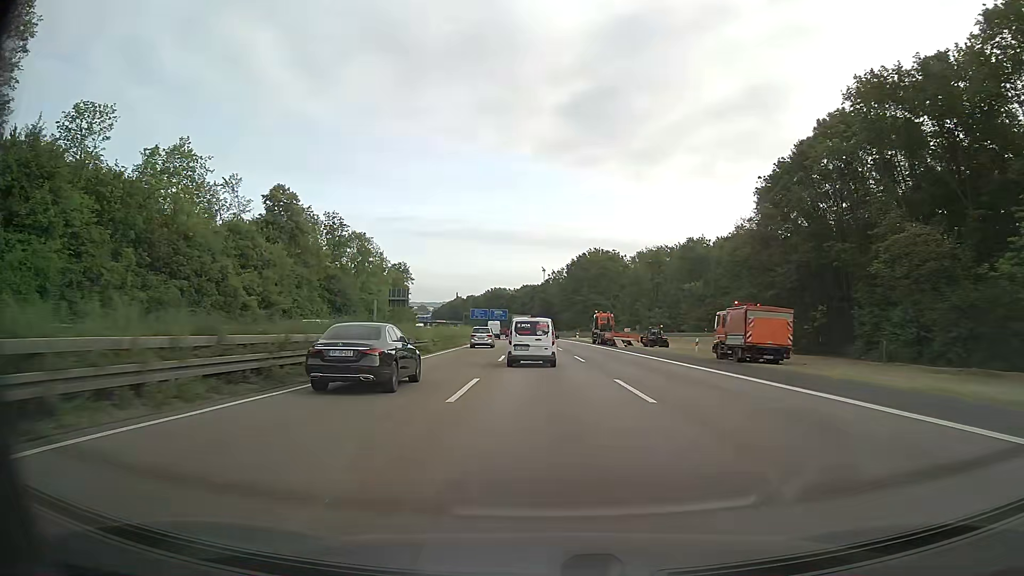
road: motorway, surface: asphalt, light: Day
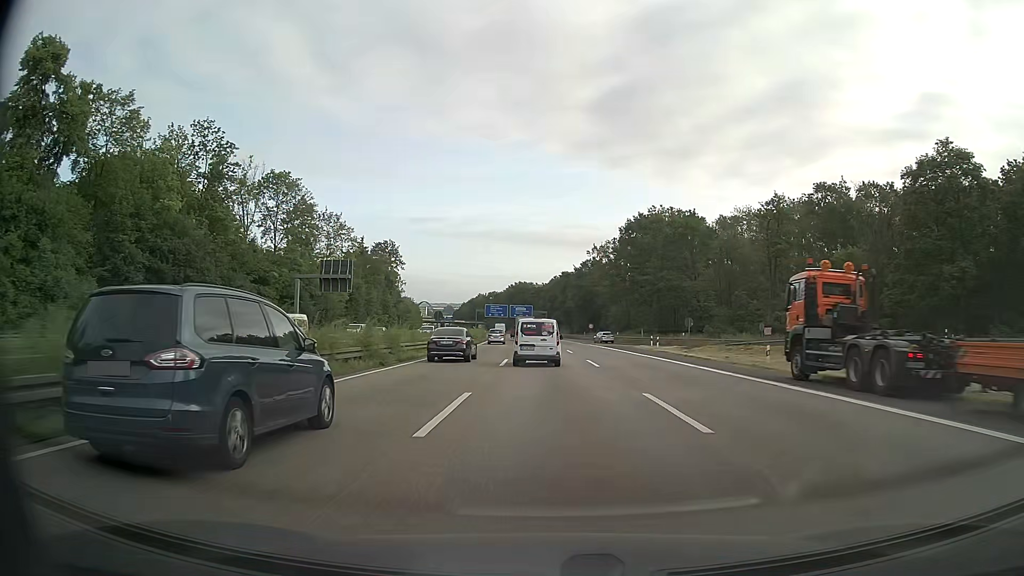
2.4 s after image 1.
(-0.6, +57.3) m; -2°
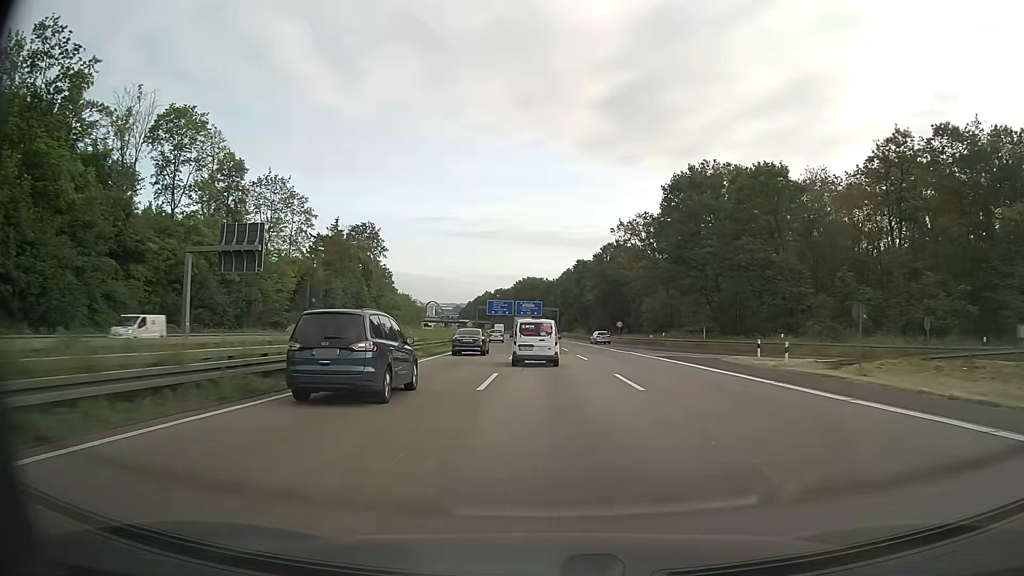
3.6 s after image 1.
(-0.2, +28.7) m; -1°
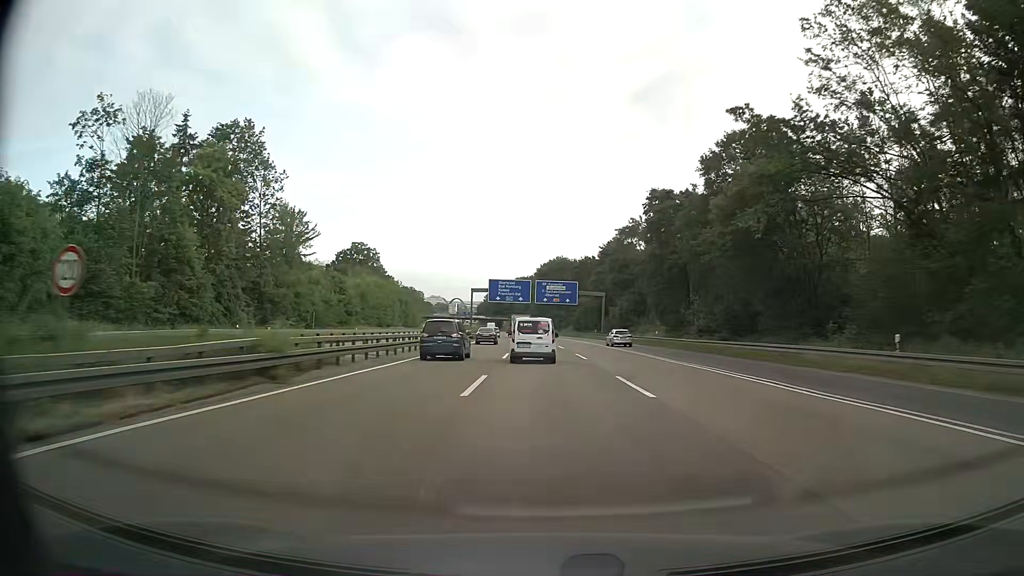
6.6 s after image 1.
(-1.4, +71.5) m; -2°
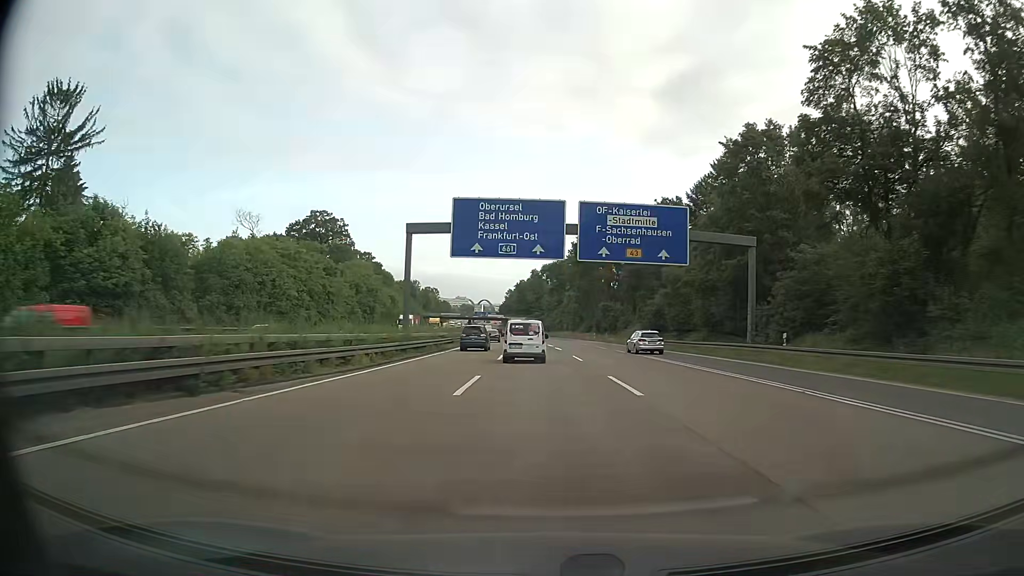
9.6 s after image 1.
(-1.7, +71.4) m; -3°
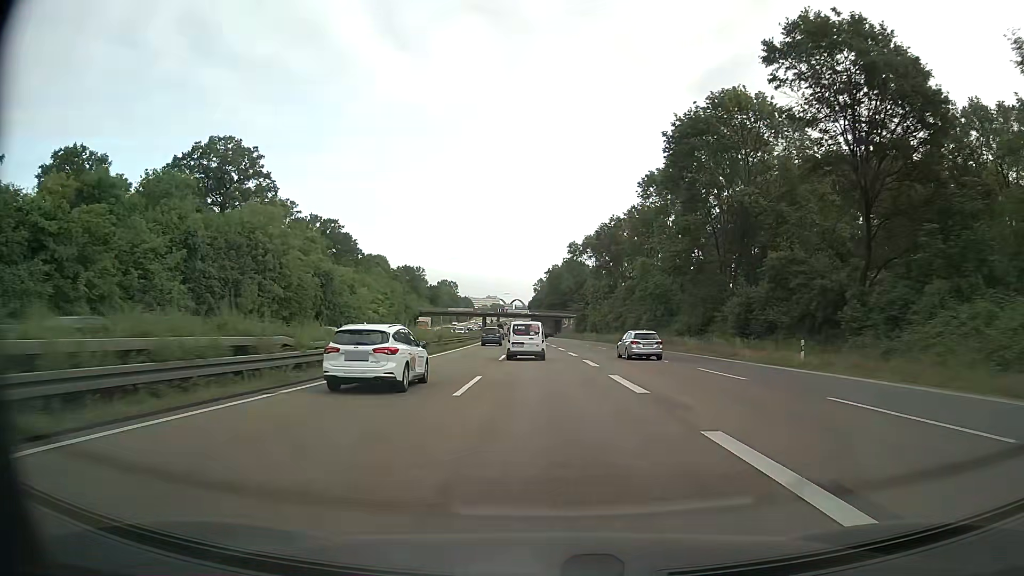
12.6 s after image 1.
(-1.9, +71.4) m; -3°
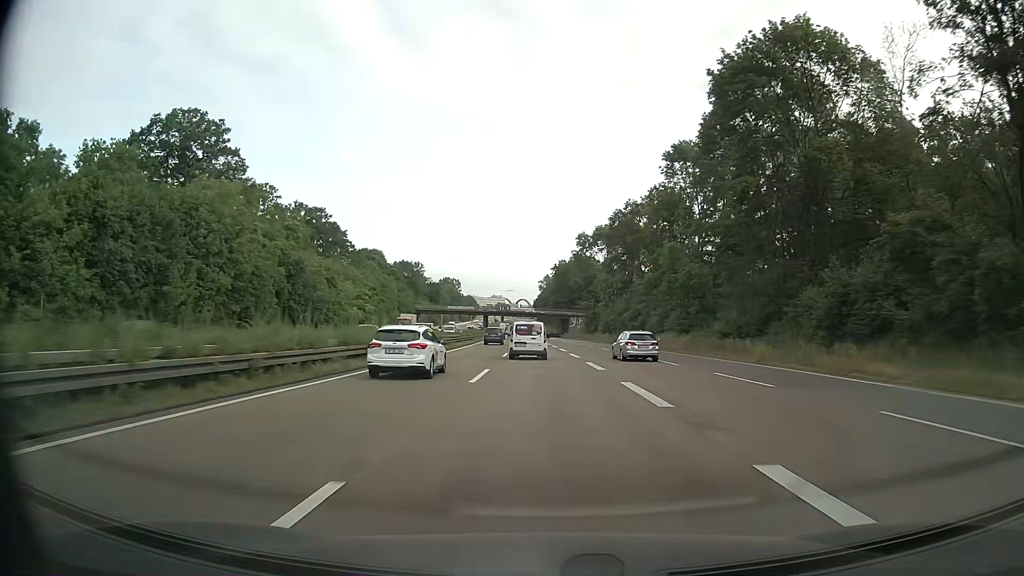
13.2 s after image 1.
(-0.1, +14.4) m; -1°
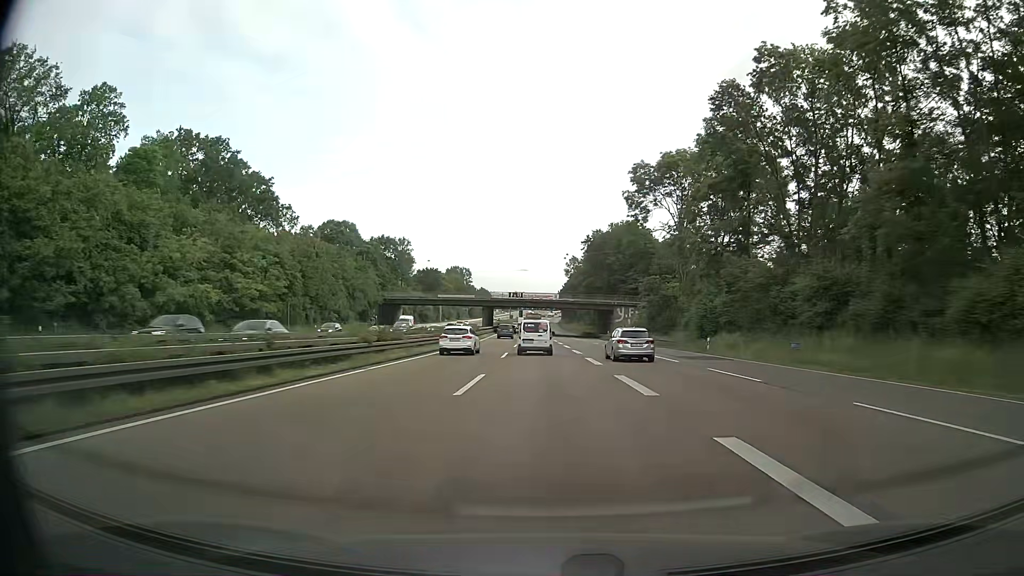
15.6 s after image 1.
(-0.9, +58.3) m; -2°
(0, +10) (0, +20) (0, +30) (0, +40) (-1, +50) (-1, +60) (-1, +70) (-1, +80) (-1, +90) (-2, +100) m
